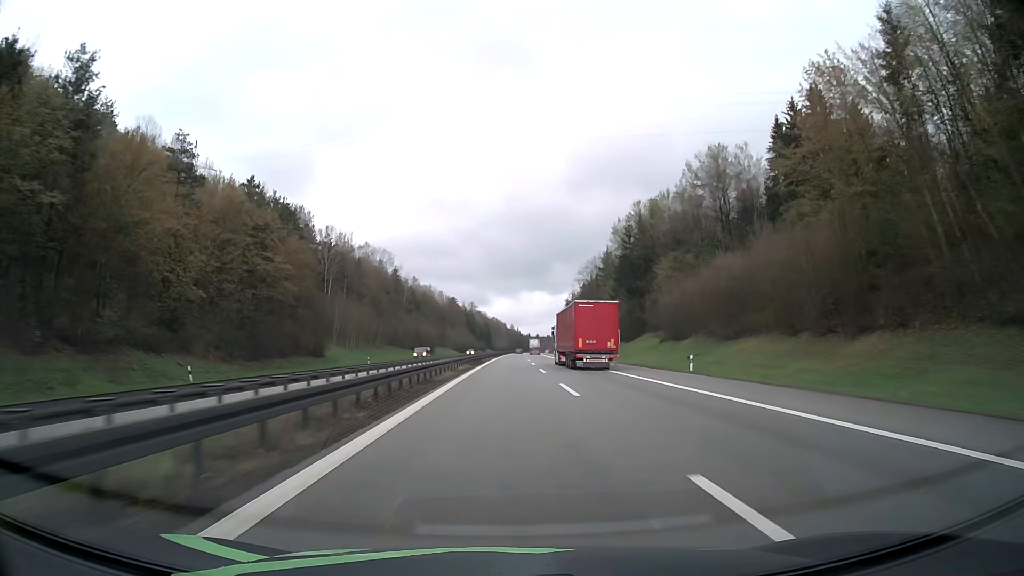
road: motorway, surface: asphalt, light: Day
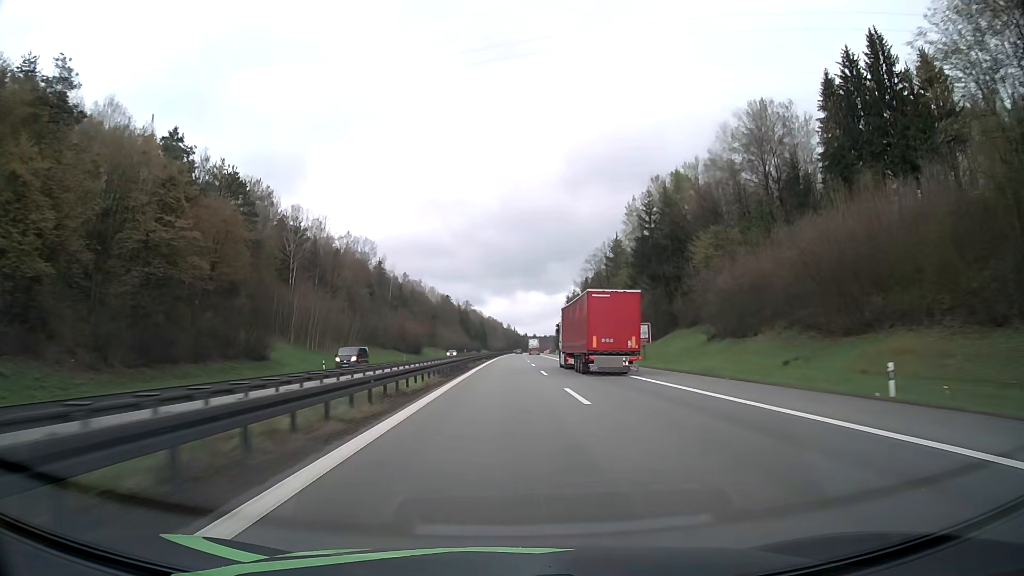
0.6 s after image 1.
(0.0, +20.7) m; 0°
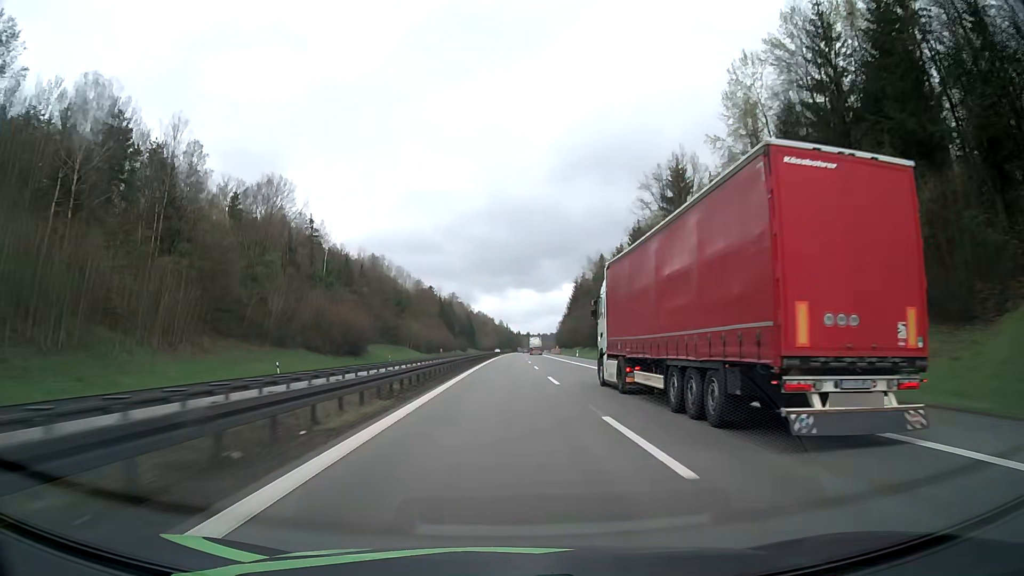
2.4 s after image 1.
(+0.3, +63.3) m; +1°
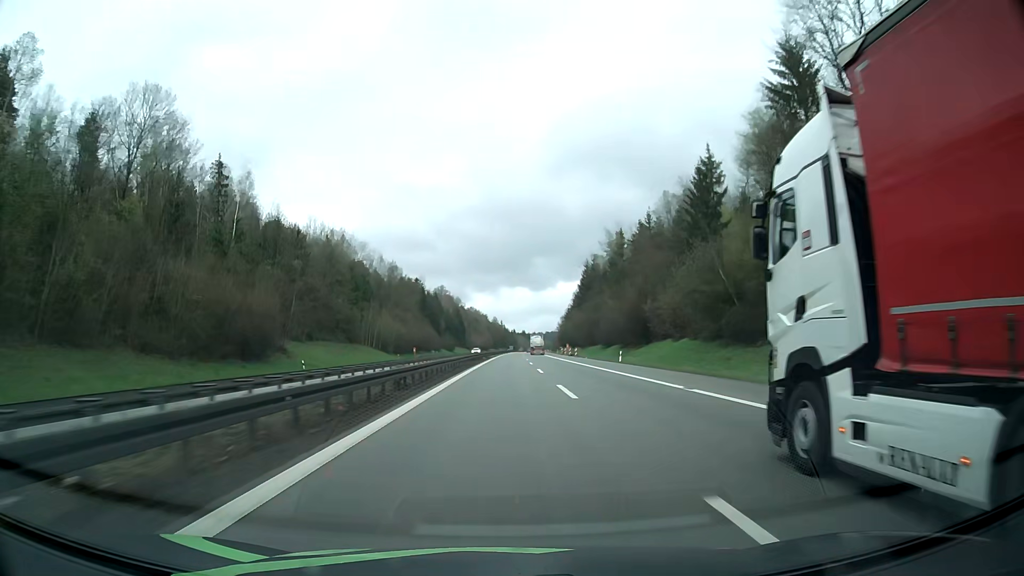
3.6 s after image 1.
(+0.2, +43.1) m; 0°
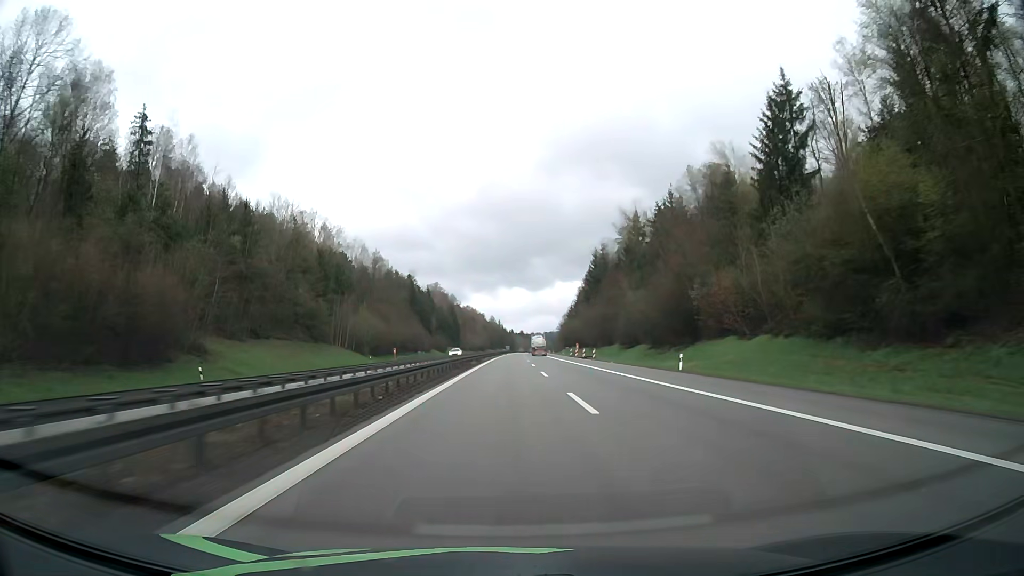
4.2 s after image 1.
(0.0, +21.8) m; 0°
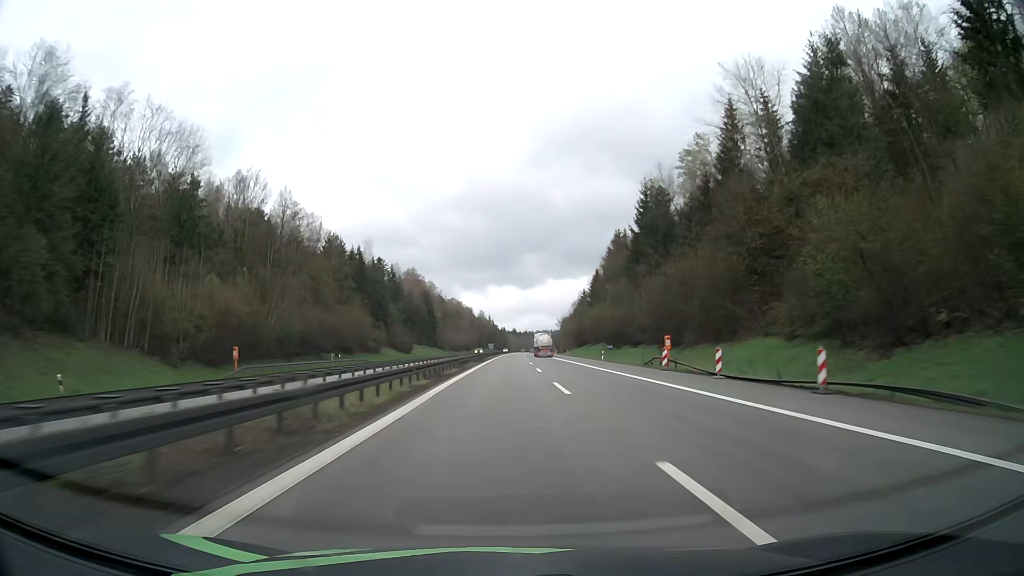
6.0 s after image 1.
(+0.5, +66.2) m; +1°
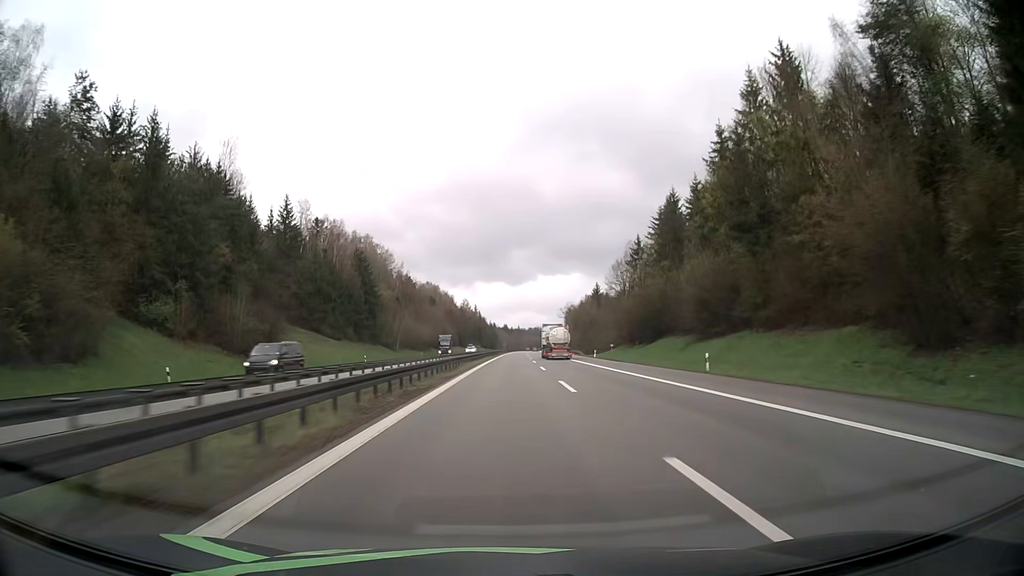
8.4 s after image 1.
(+0.6, +89.9) m; +1°
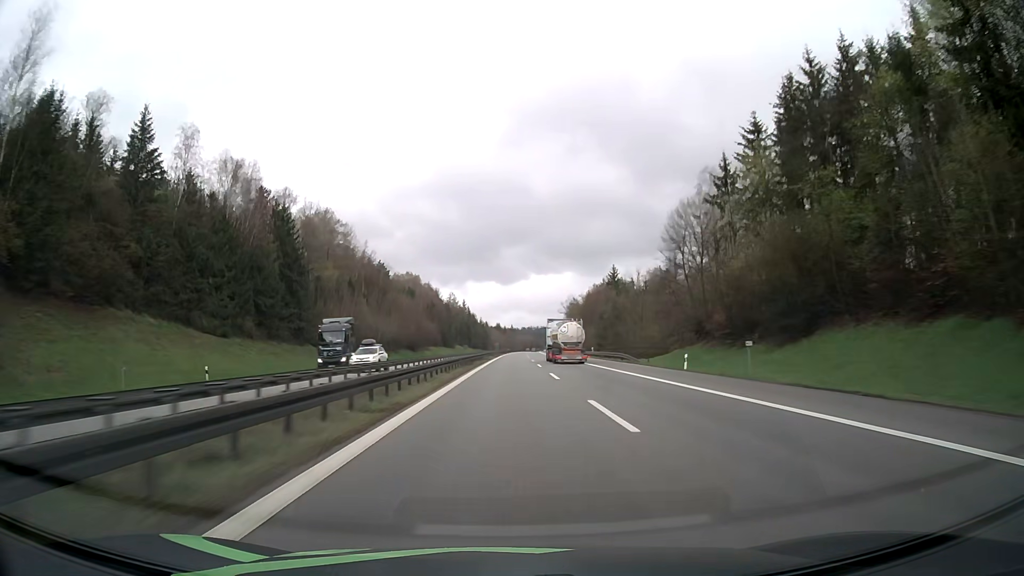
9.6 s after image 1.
(+0.1, +45.4) m; 0°
(0, +10) (0, +20) (0, +30) (0, +40) (0, +50) (0, +60) (+1, +70) (+1, +80) (+1, +90) (+1, +100) m
